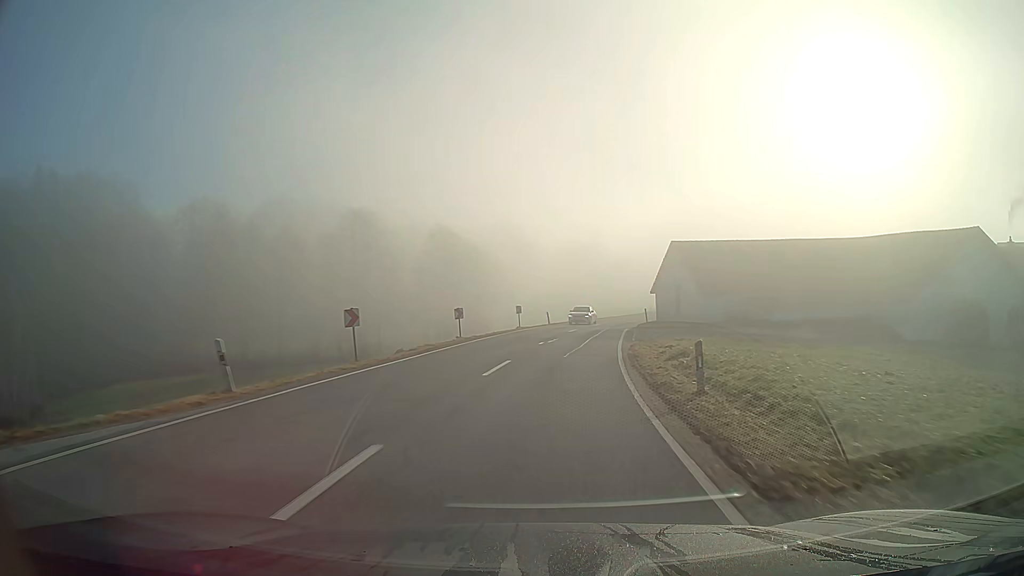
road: secondary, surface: asphalt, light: Day
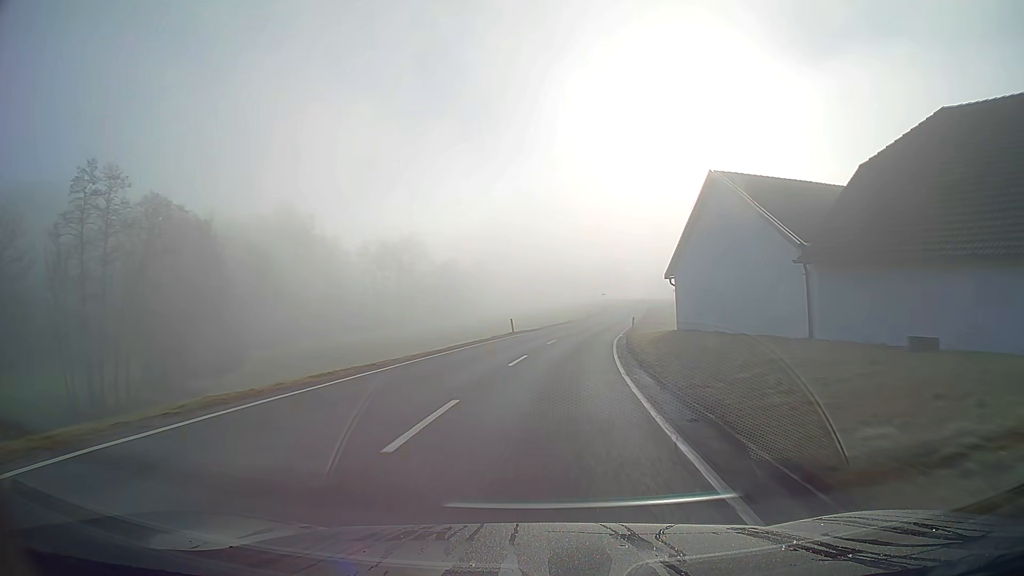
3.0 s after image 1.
(+6.8, +54.8) m; +14°
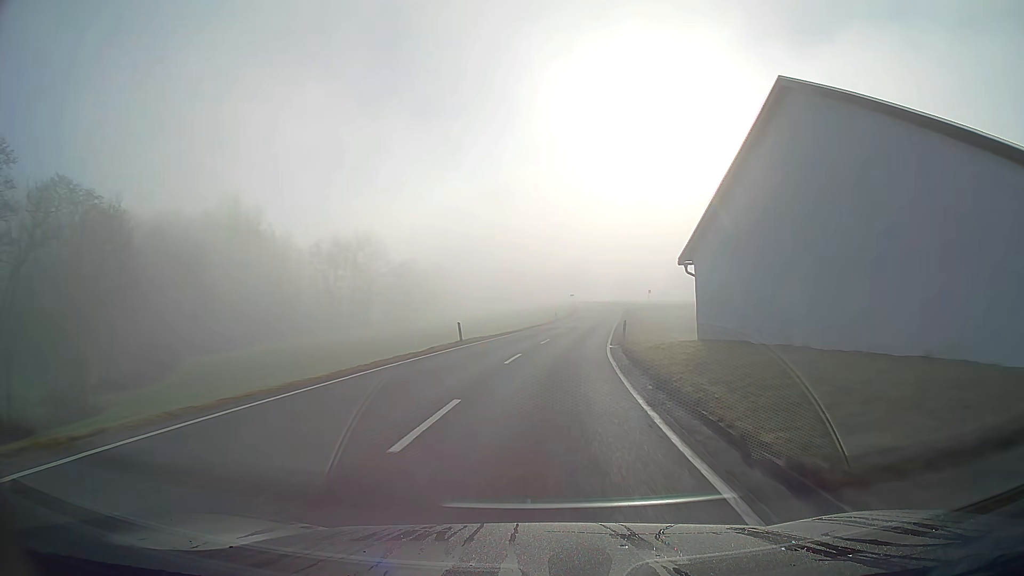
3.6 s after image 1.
(+0.3, +11.4) m; +3°
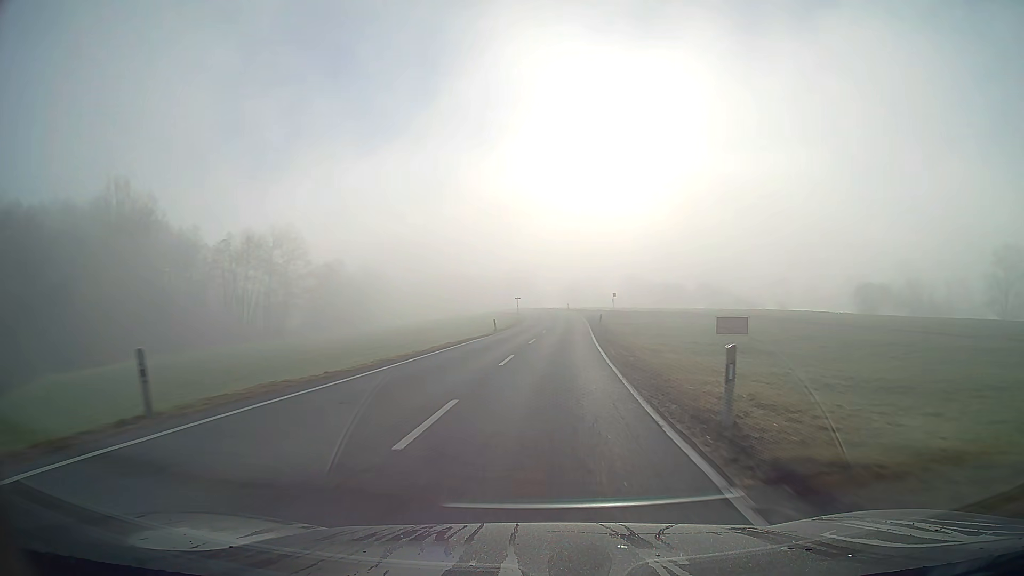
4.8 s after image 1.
(+1.0, +23.4) m; +5°
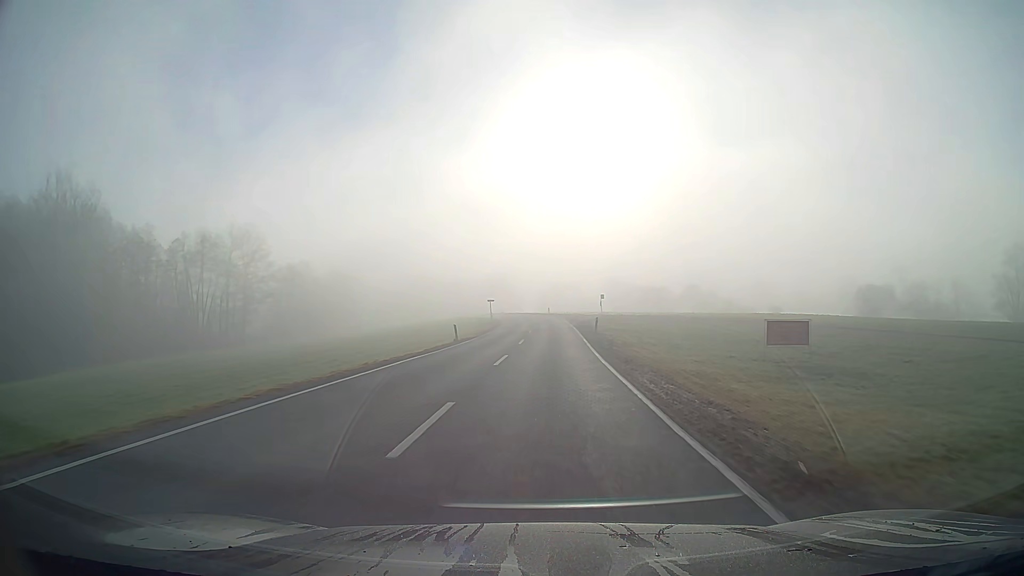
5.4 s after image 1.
(+0.2, +12.0) m; +1°
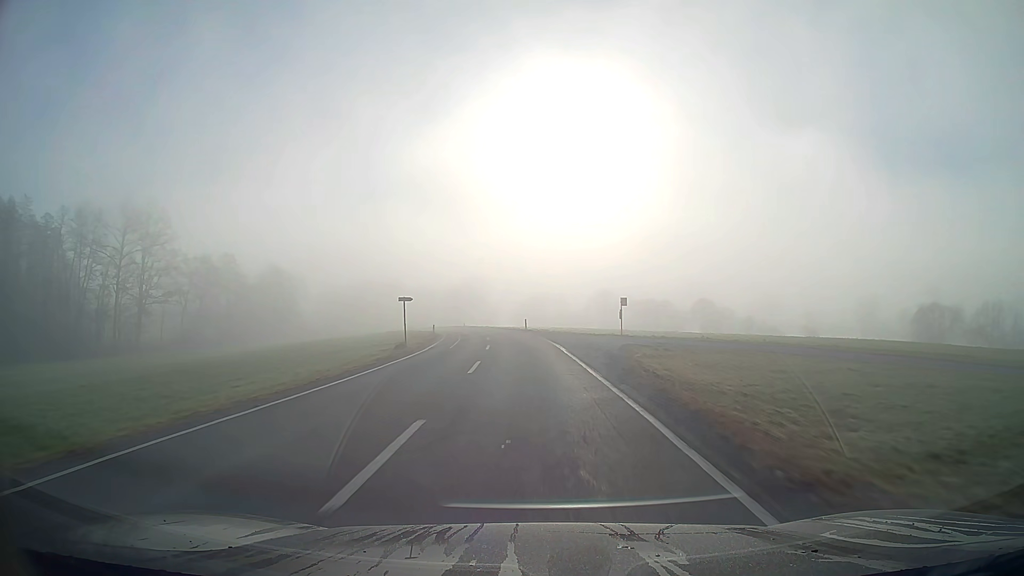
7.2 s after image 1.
(+0.7, +37.0) m; +1°
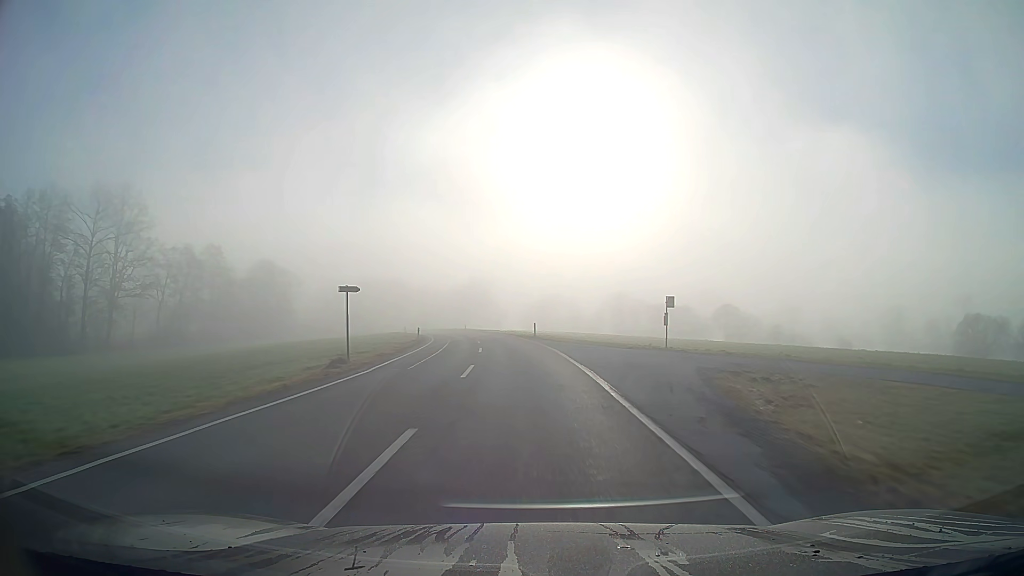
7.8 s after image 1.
(-0.1, +12.4) m; -1°
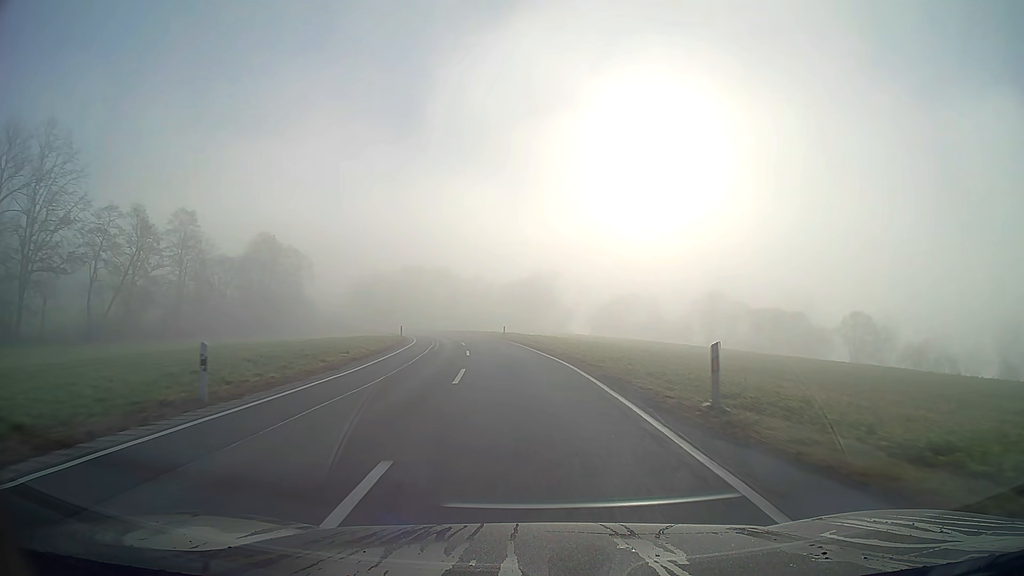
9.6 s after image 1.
(-1.8, +36.9) m; -6°
